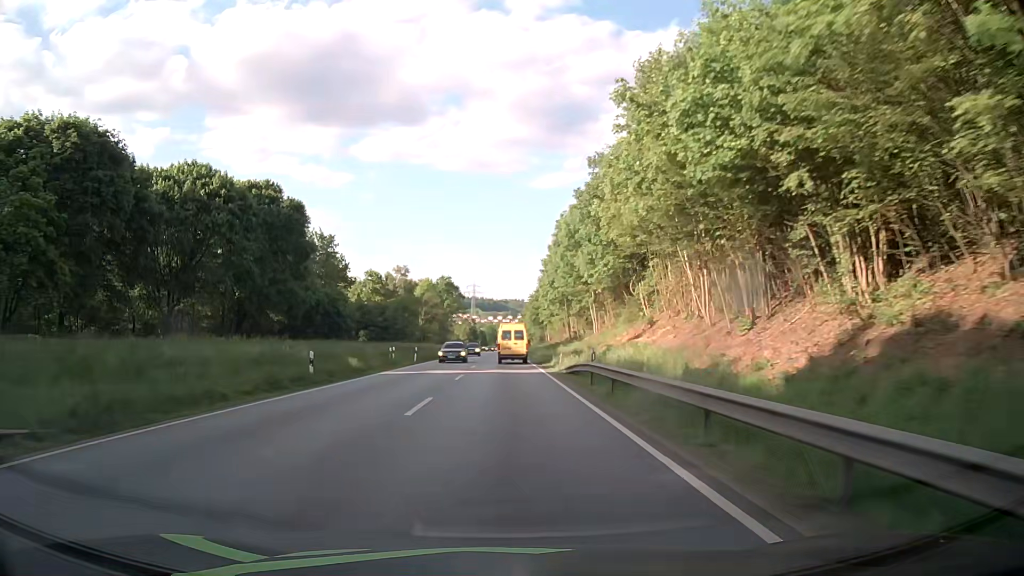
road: primary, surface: asphalt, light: Day
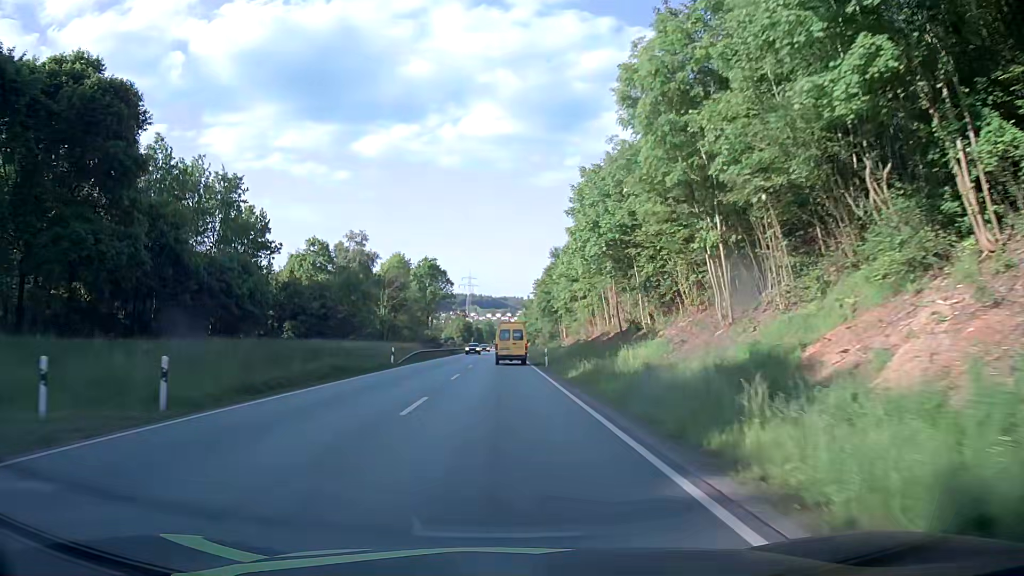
(0.0, +36.2) m; 0°
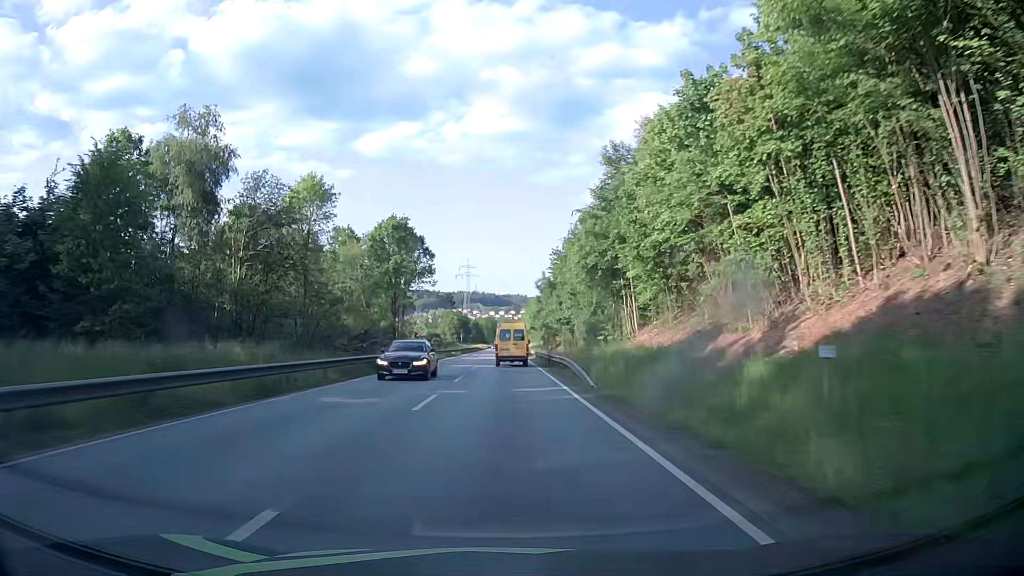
(-0.1, +47.6) m; 0°
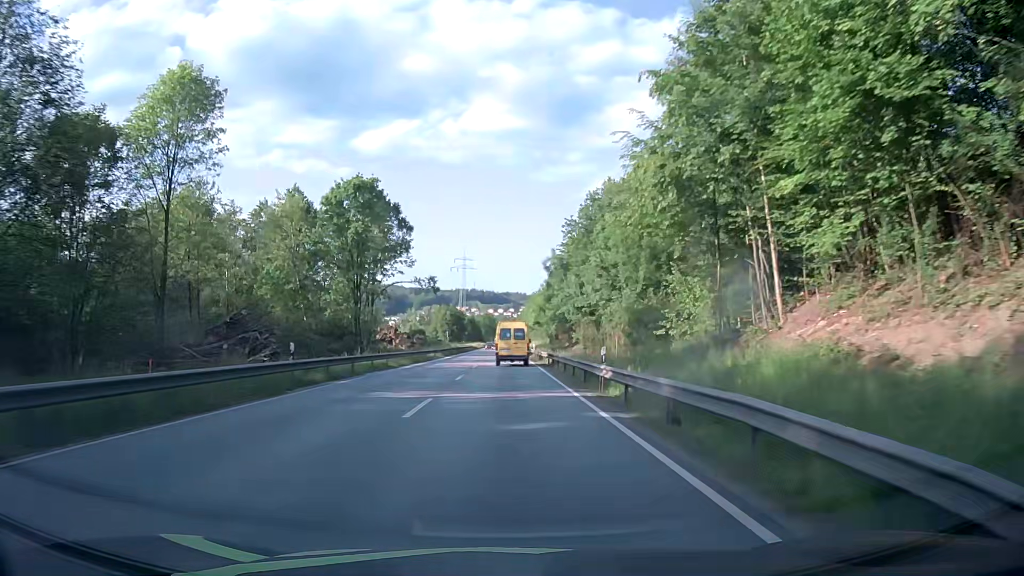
(0.0, +23.6) m; 0°
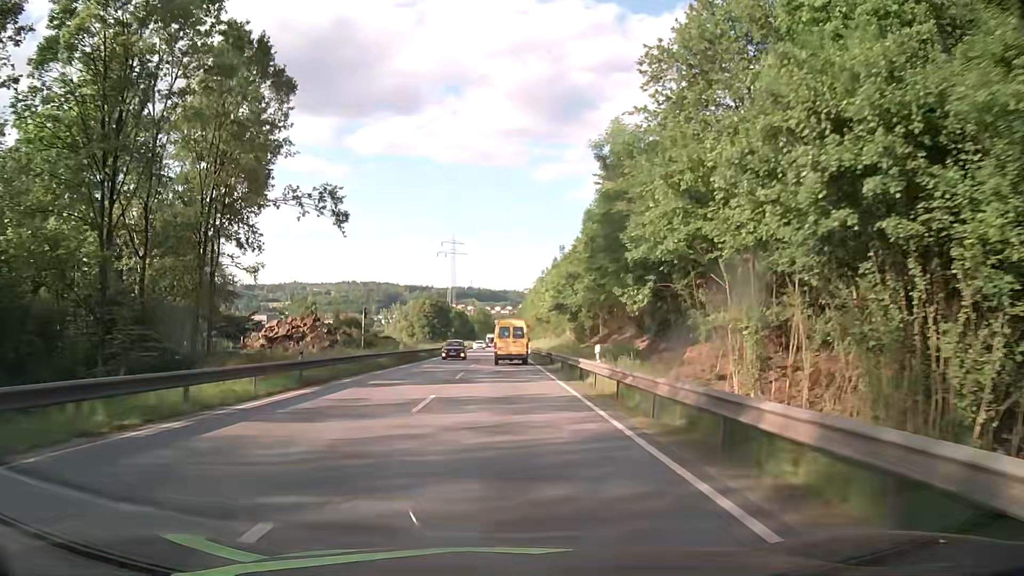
(+0.1, +47.1) m; 0°
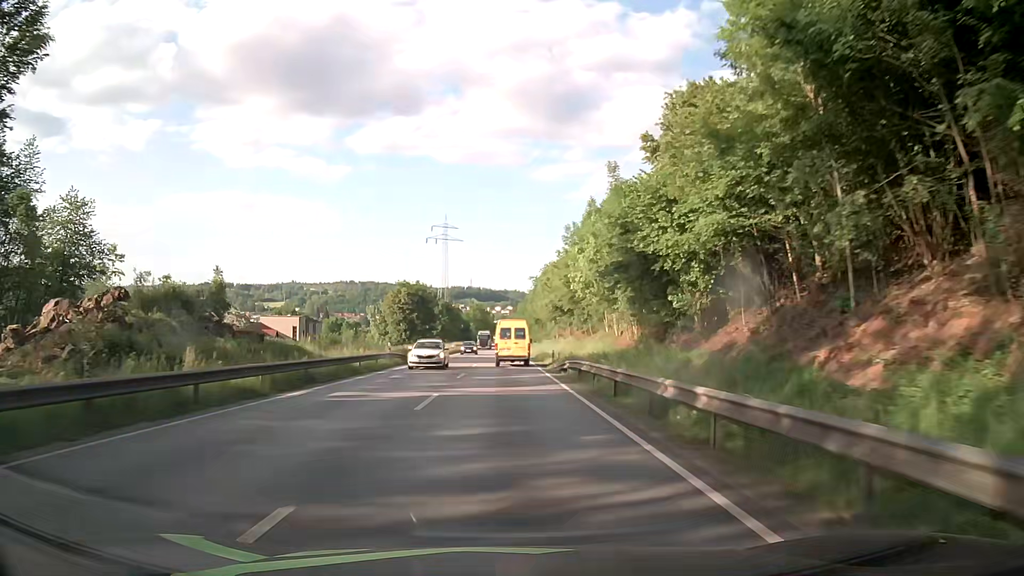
(0.0, +35.6) m; 0°
(0, +10) (0, +20) (0, +30) (0, +40) (0, +50) (0, +60) (0, +70) (0, +80) (0, +90) (0, +100) m
